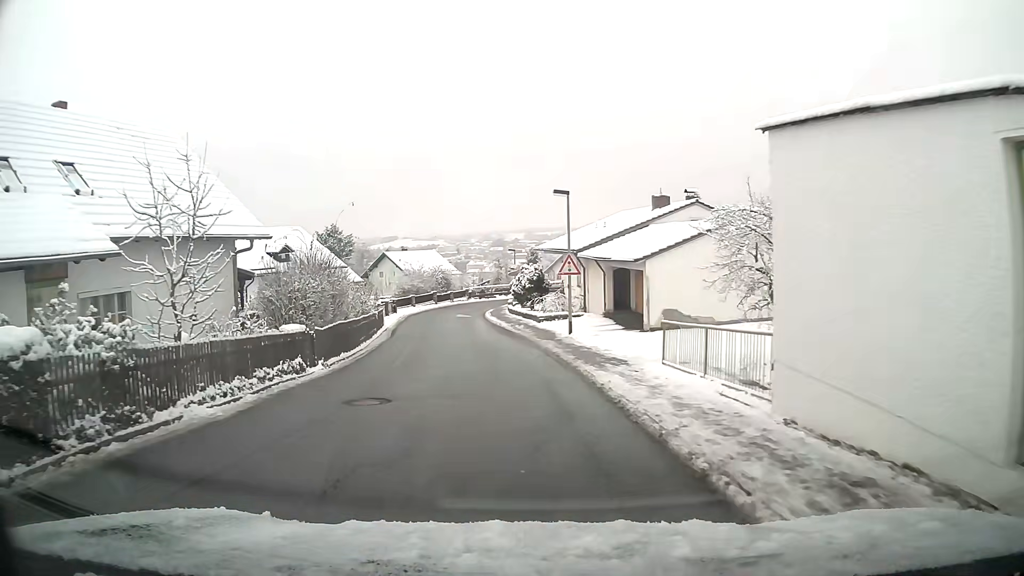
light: Day
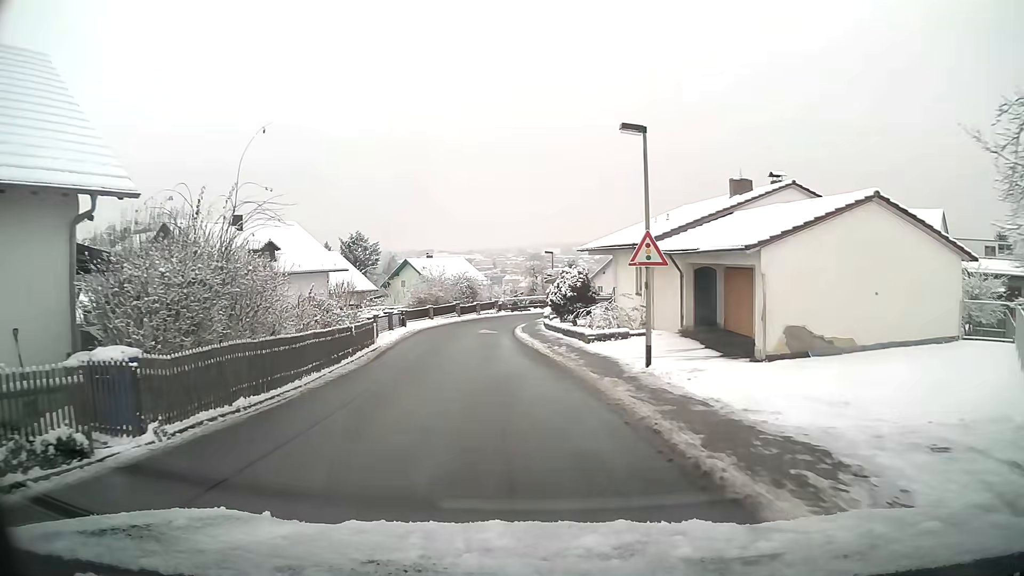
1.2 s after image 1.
(-0.3, +9.7) m; -3°
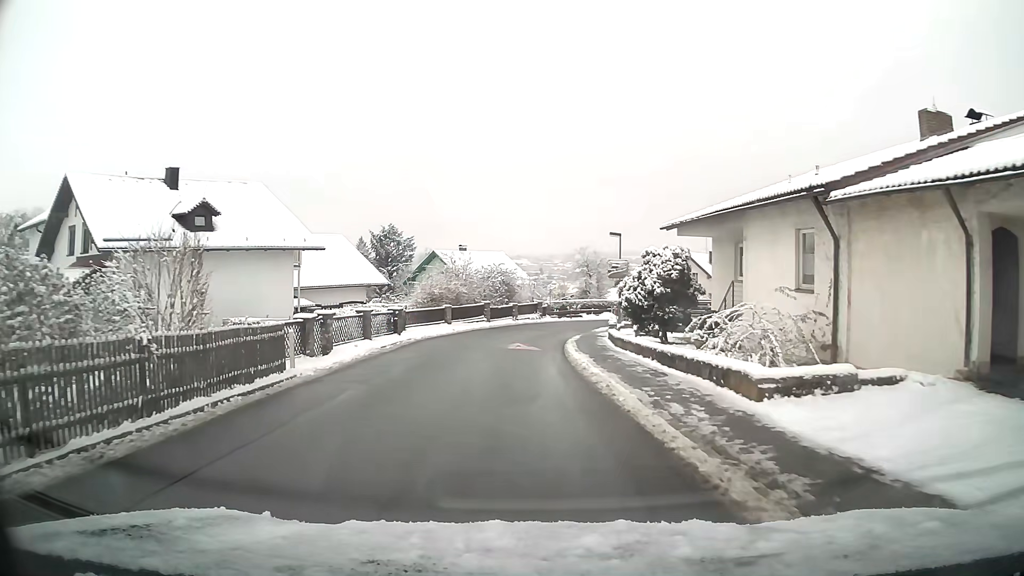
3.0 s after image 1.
(-0.4, +13.8) m; -4°
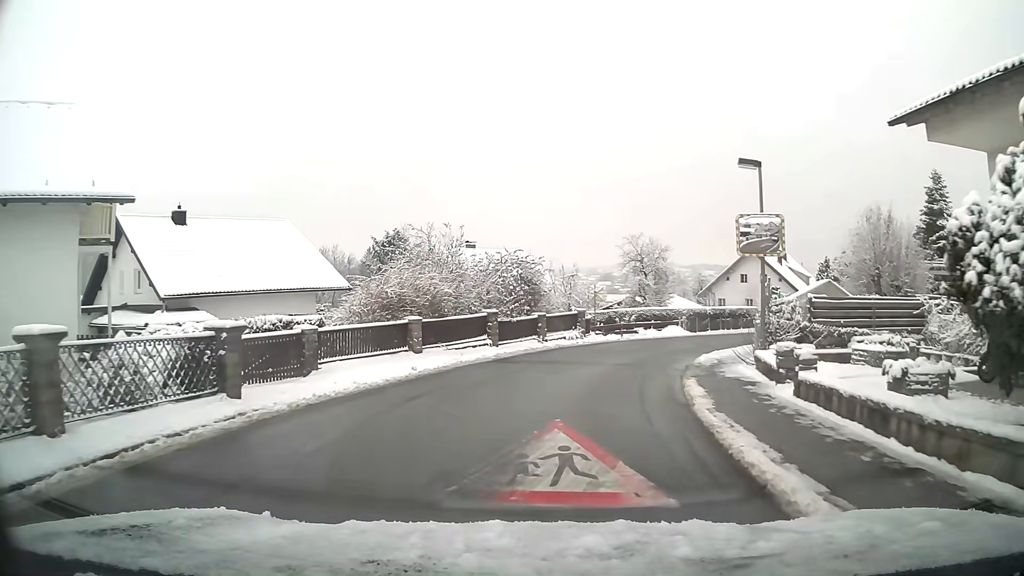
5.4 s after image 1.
(-0.4, +17.4) m; -1°
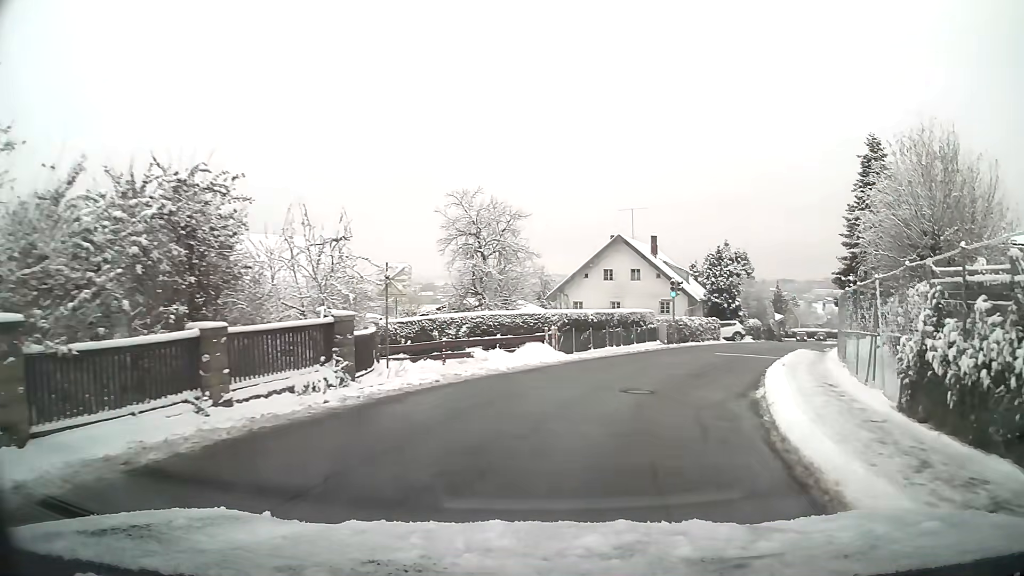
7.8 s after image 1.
(+2.1, +16.9) m; +17°
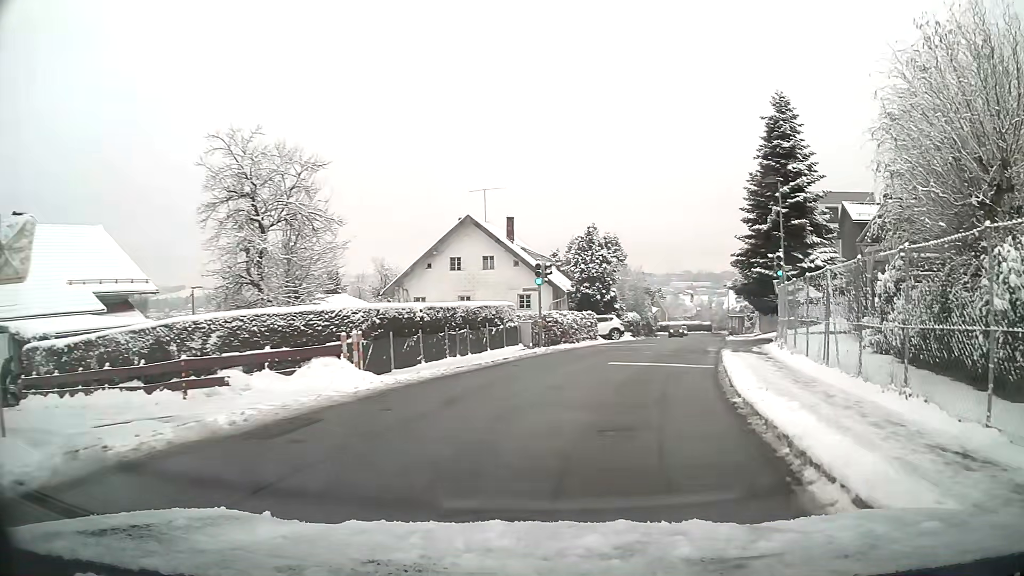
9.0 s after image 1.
(+0.9, +8.7) m; +12°
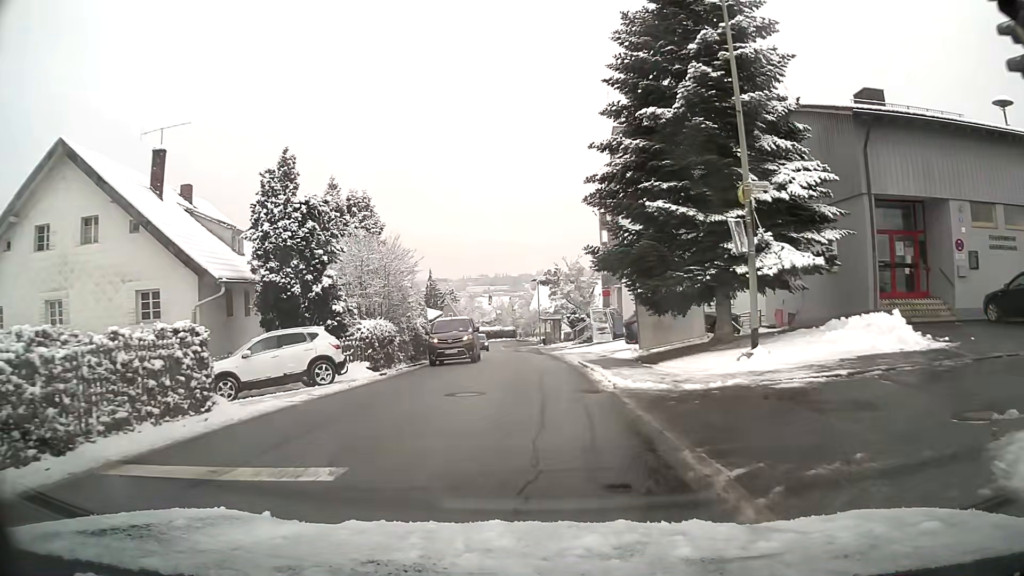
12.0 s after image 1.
(+4.0, +22.7) m; +15°
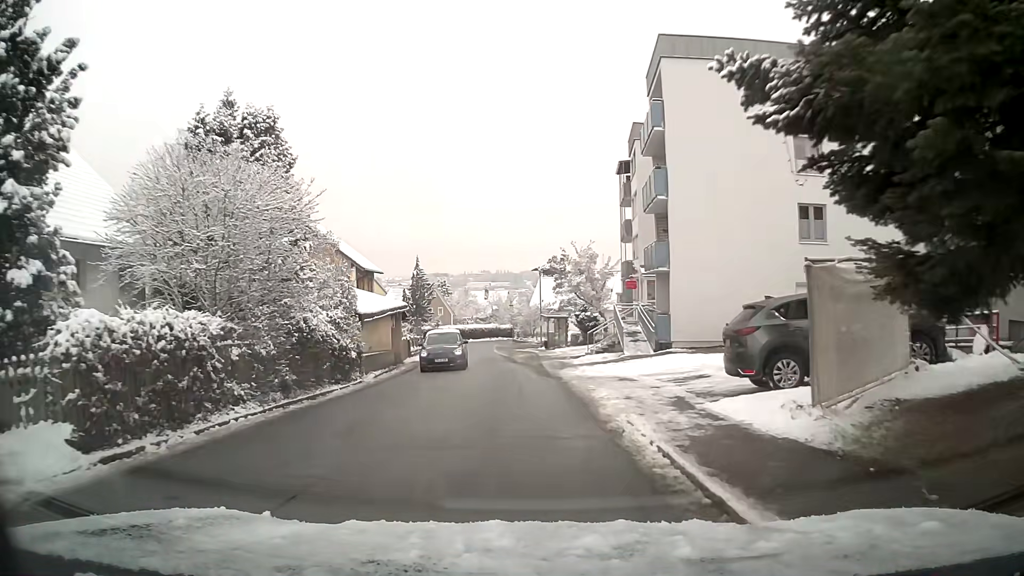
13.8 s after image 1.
(0.0, +14.2) m; 0°
(0, +10) (-1, +20) (-2, +30) (-2, +40) (-3, +50) (-4, +60) (-5, +70) (-6, +80) (-5, +90) (-3, +99) m
